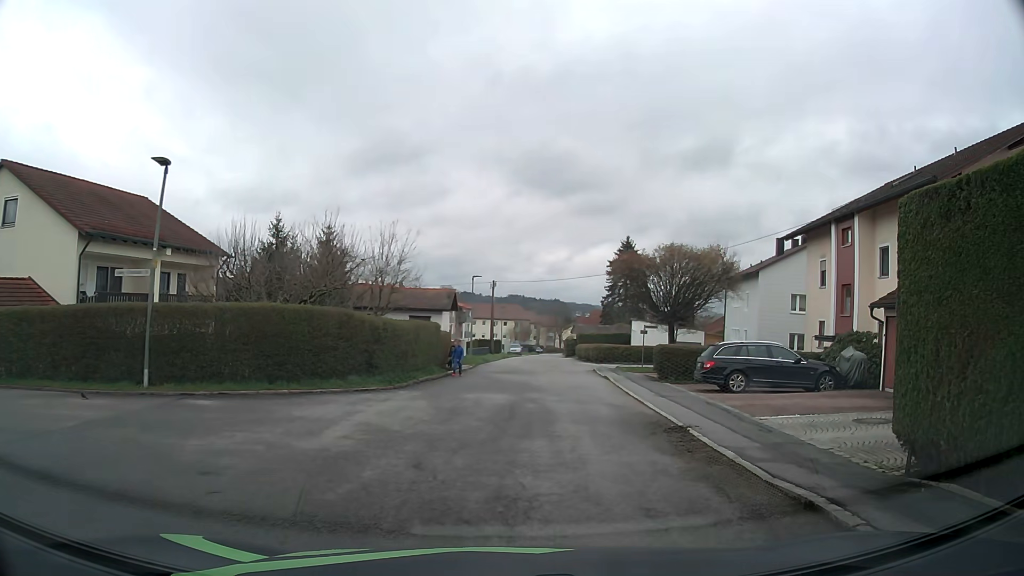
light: Day
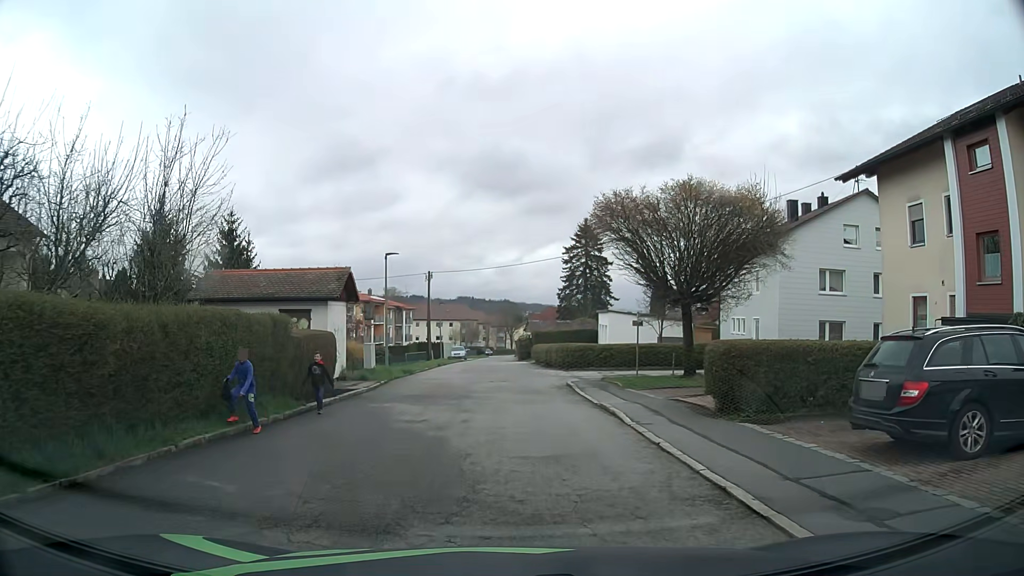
(+0.9, +12.3) m; +5°
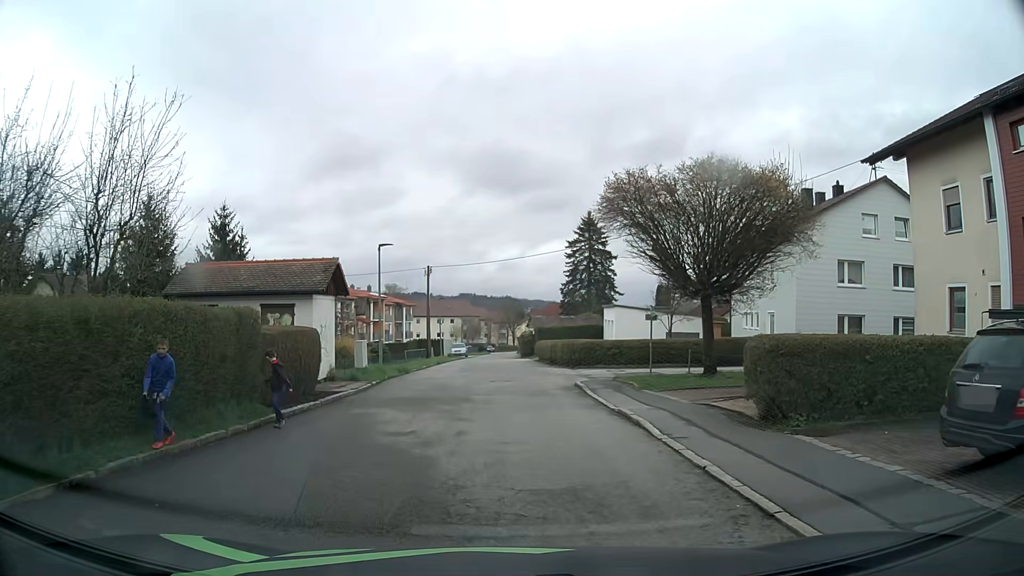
(0.0, +2.0) m; 0°
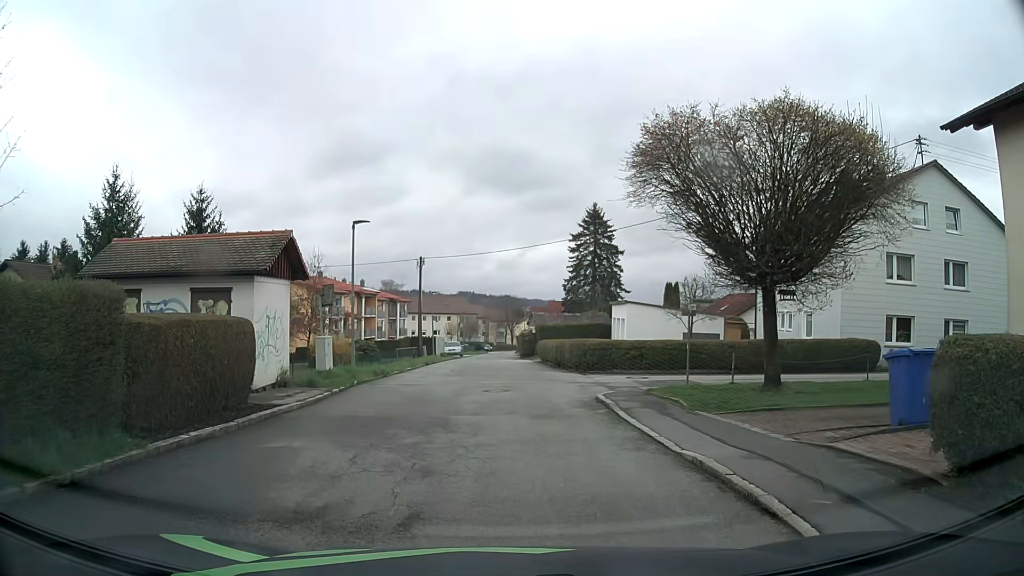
(-0.1, +4.8) m; -1°
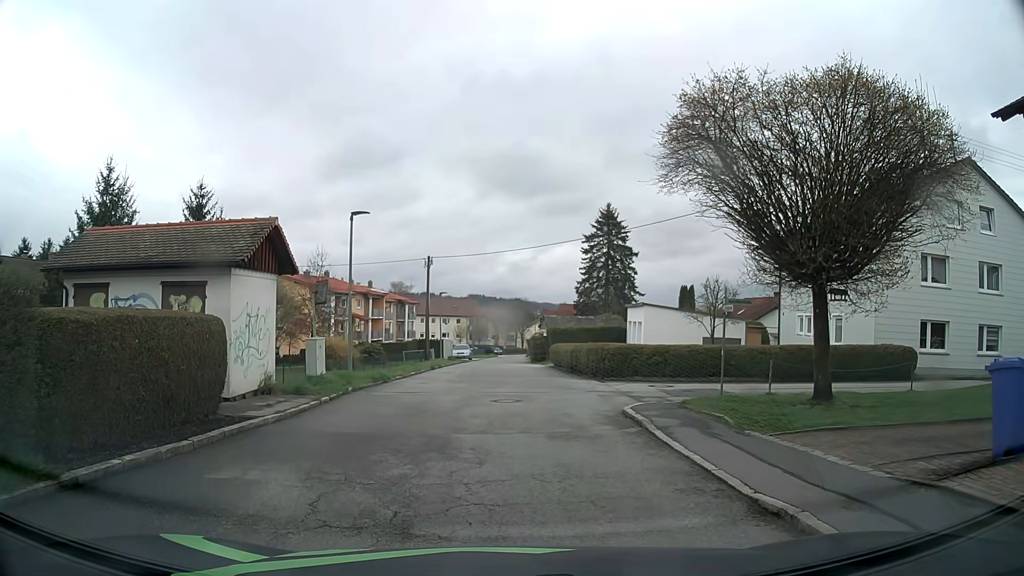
(0.0, +1.9) m; -1°
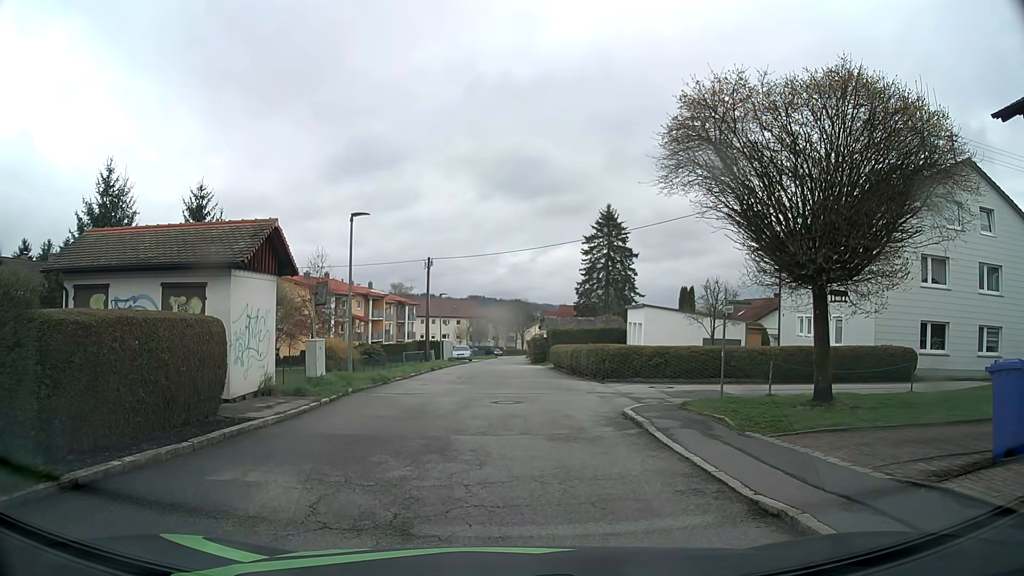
(0.0, +0.1) m; 0°
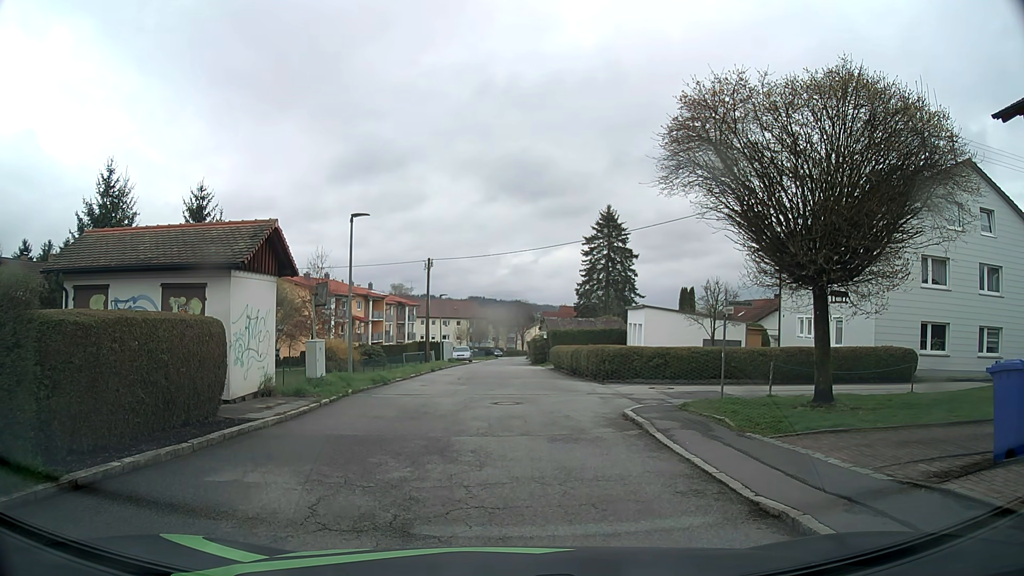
(0.0, +0.1) m; 0°
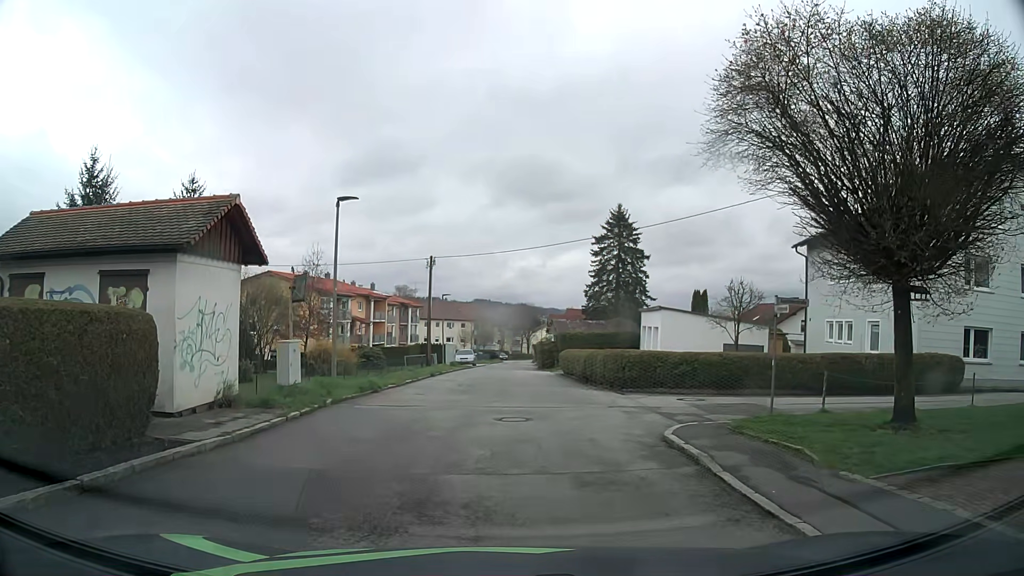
(0.0, +2.9) m; -1°
(0, +10) (+1, +20) (+1, +30) (+1, +40) (+1, +50) (+2, +60) (+2, +70) (+3, +80) (+3, +90) (+4, +100) m
